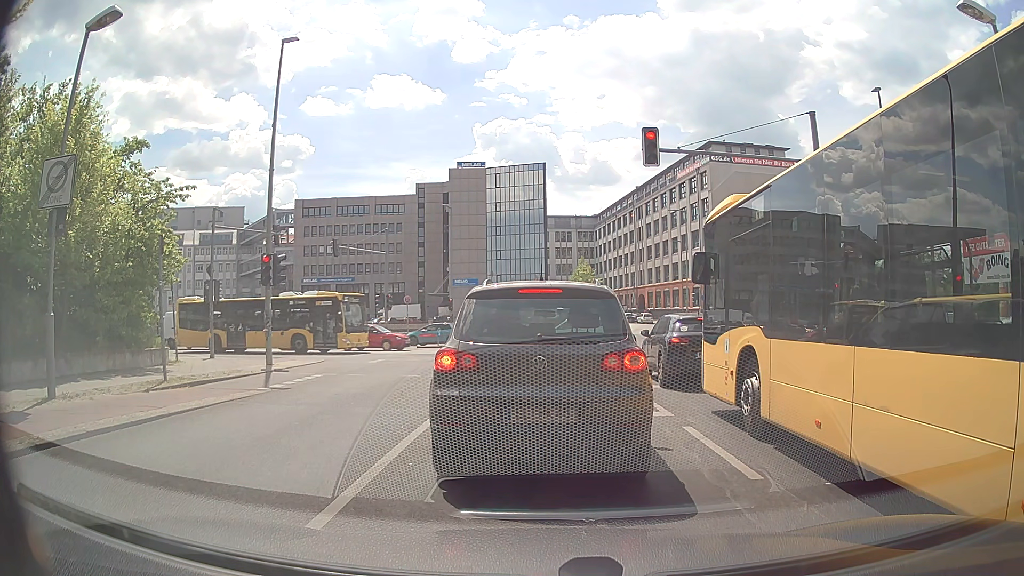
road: unclassified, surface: asphalt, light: Day
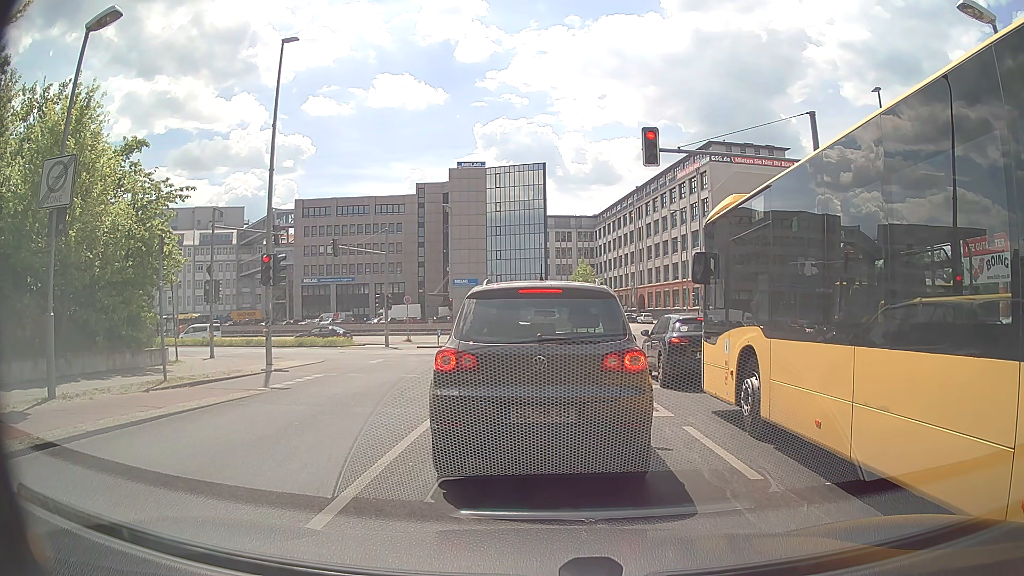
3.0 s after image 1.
(0.0, 0.0) m; 0°
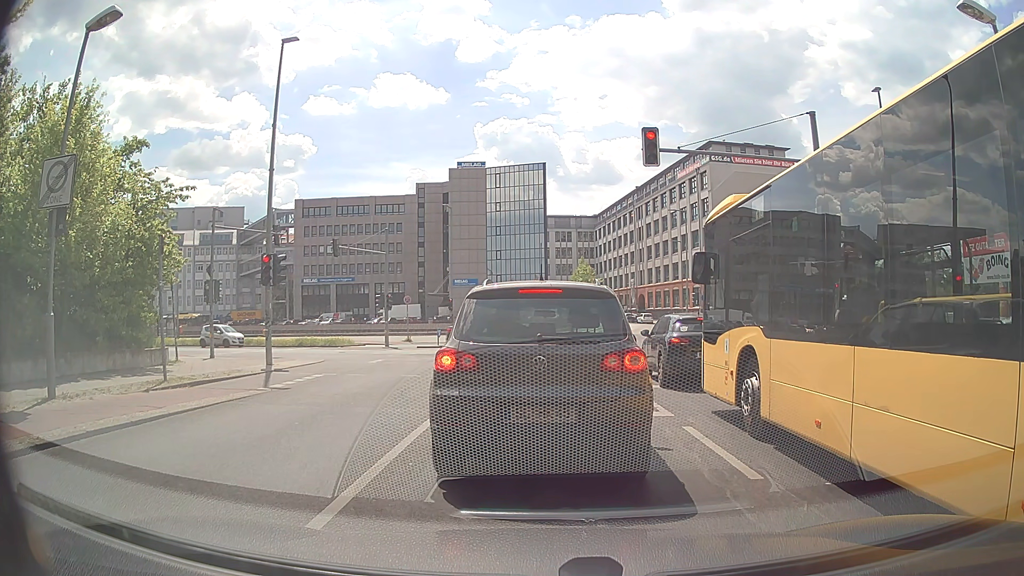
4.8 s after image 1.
(0.0, 0.0) m; 0°
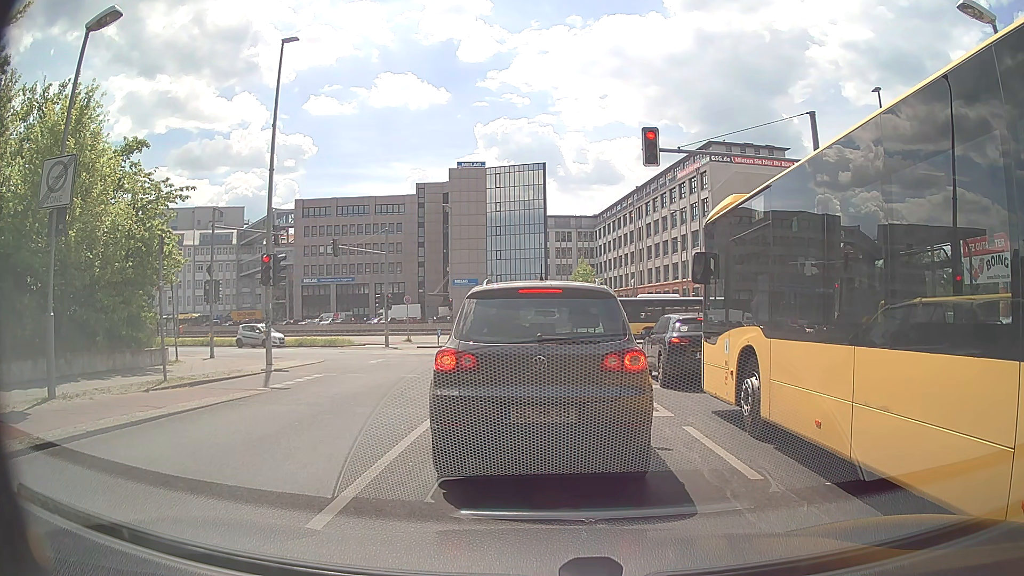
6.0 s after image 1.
(0.0, 0.0) m; 0°
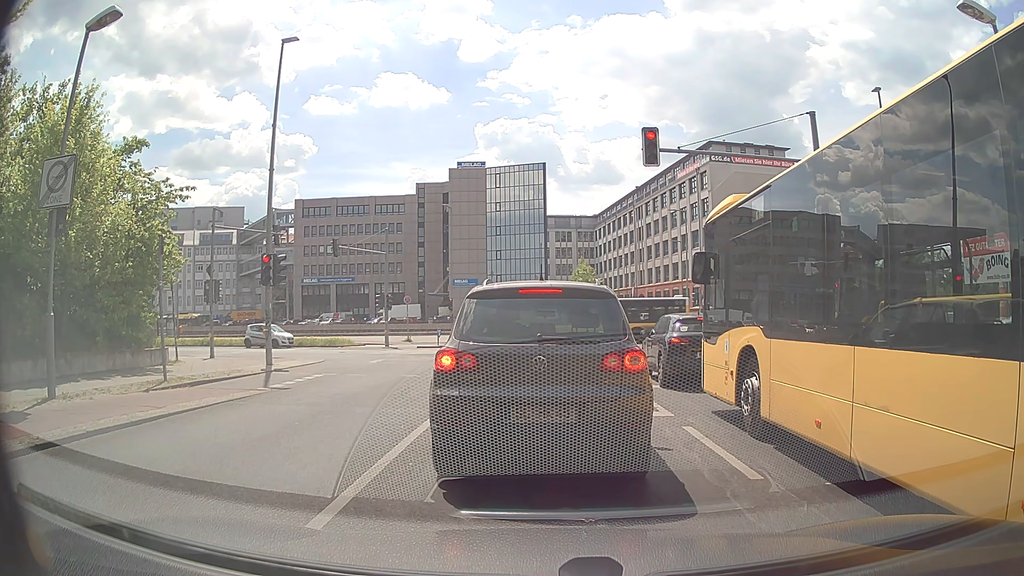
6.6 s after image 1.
(0.0, 0.0) m; 0°
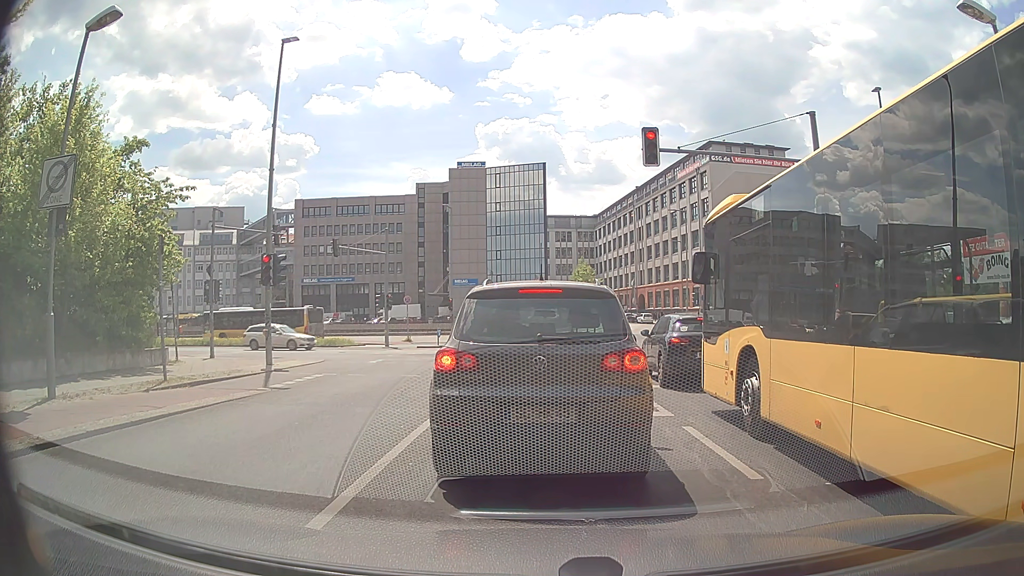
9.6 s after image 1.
(0.0, 0.0) m; 0°
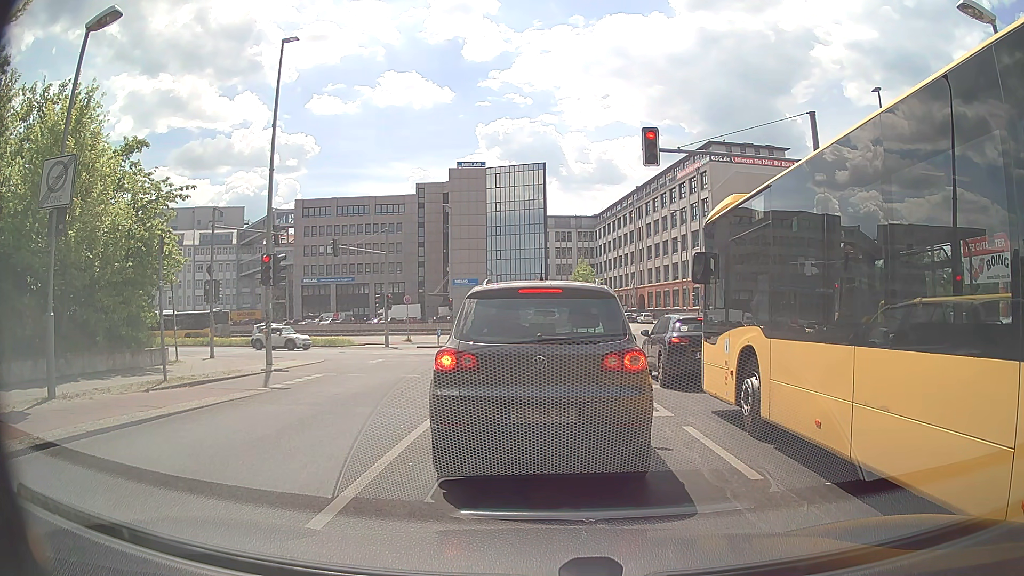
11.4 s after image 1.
(0.0, 0.0) m; 0°
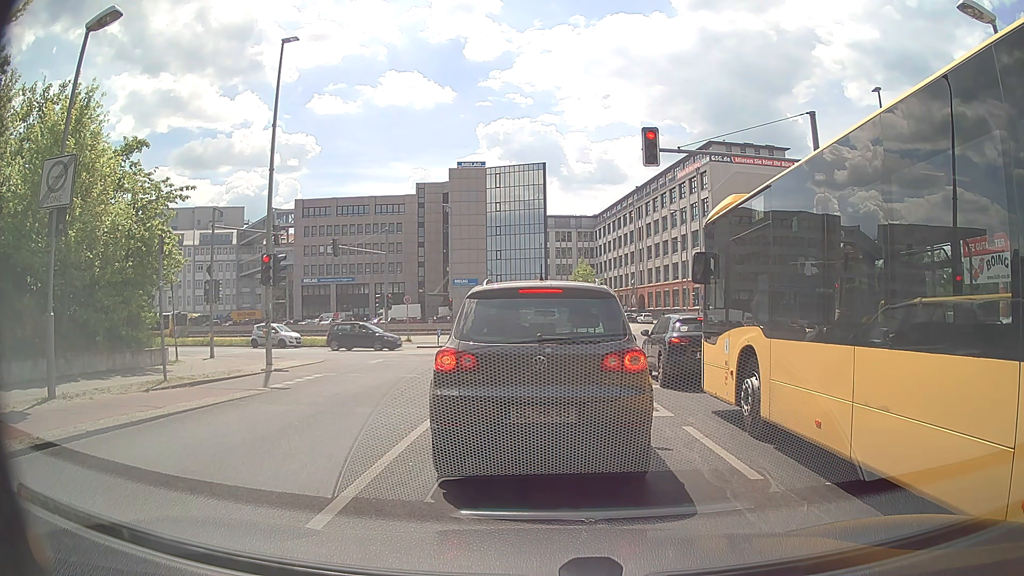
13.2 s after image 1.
(0.0, 0.0) m; 0°
(0, +10) (-1, +20) (0, +30) (-1, +40) (-8, +47) (-17, +51) (-27, +53) (-37, +56) (-46, +58) (-56, +61) m
